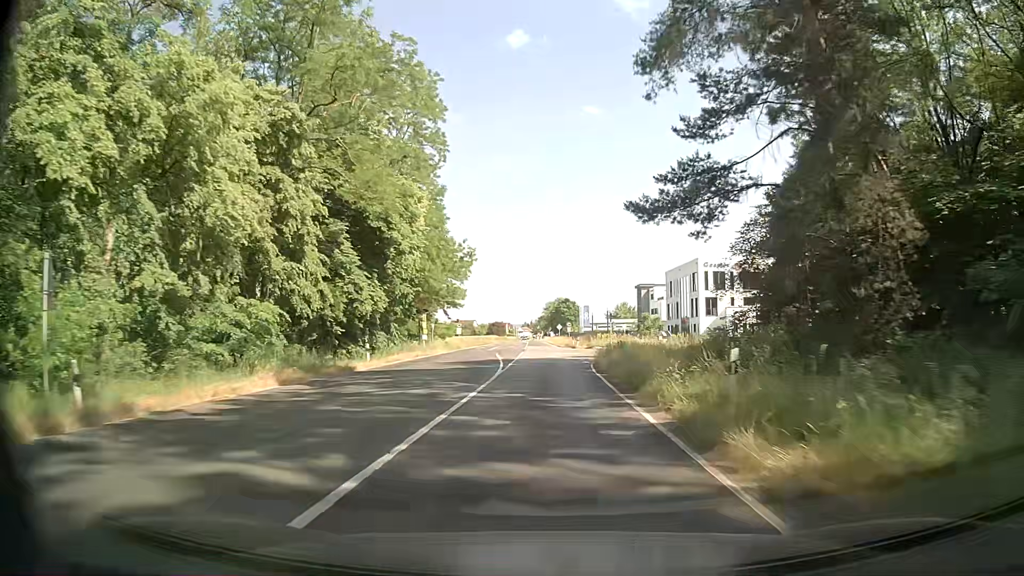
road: secondary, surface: asphalt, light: Day
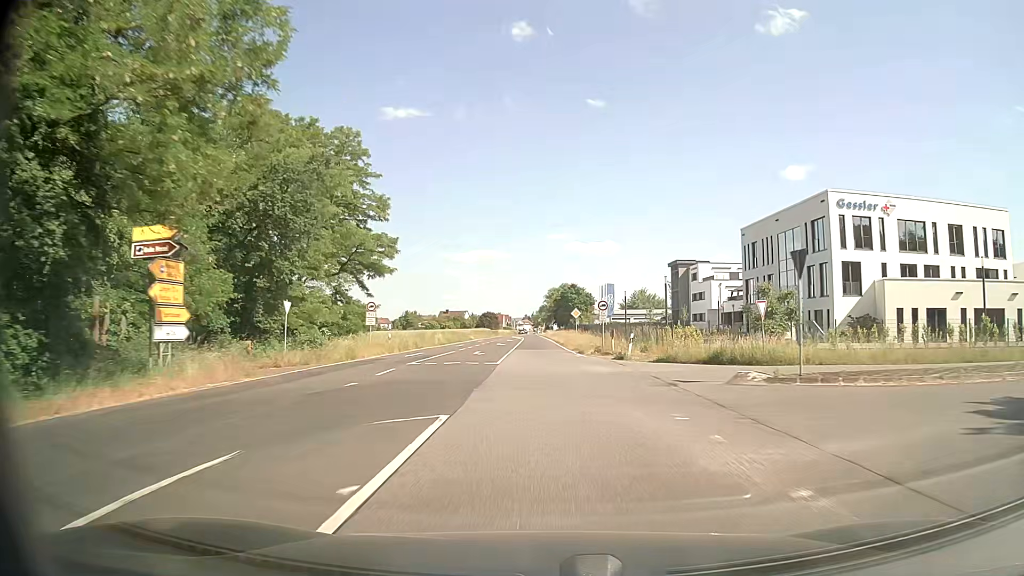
(-0.4, +44.3) m; -1°
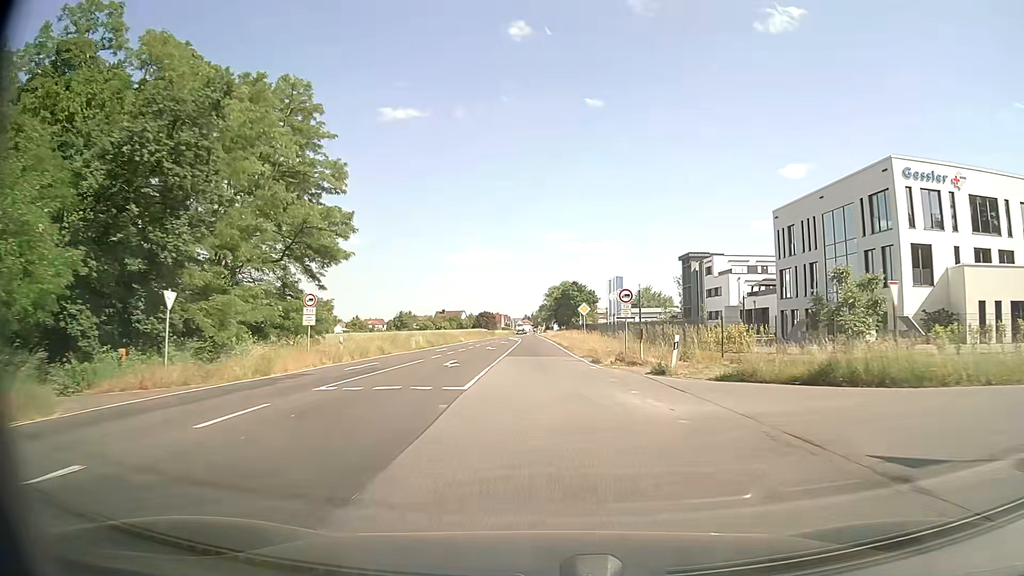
(0.0, +10.9) m; 0°
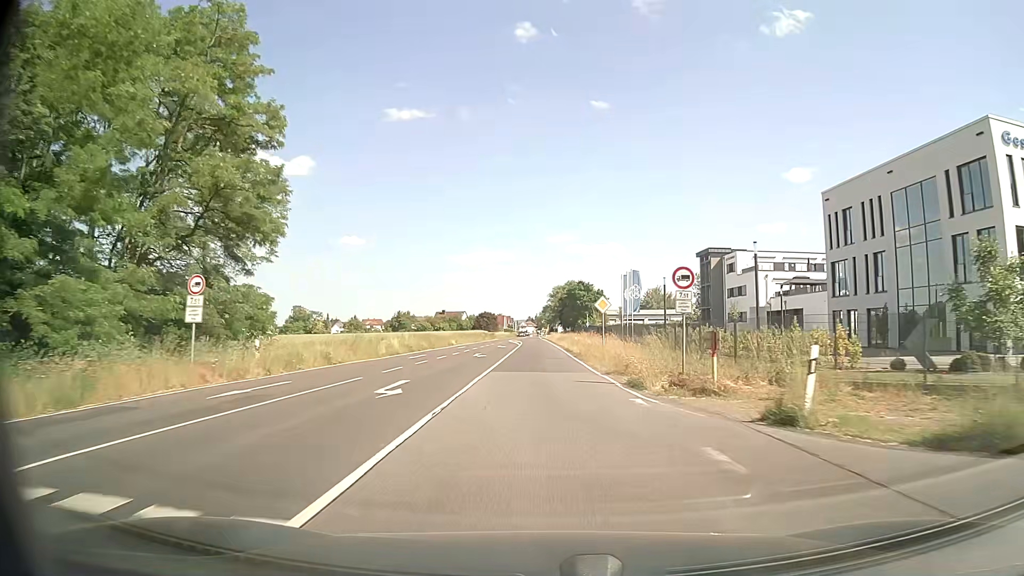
(0.0, +10.9) m; 0°
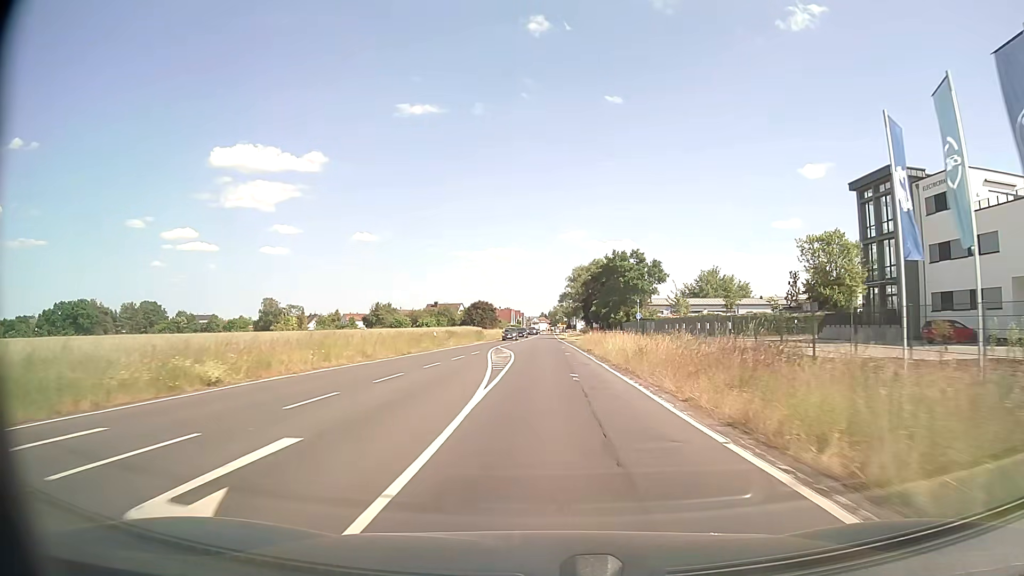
(-0.9, +53.3) m; -1°
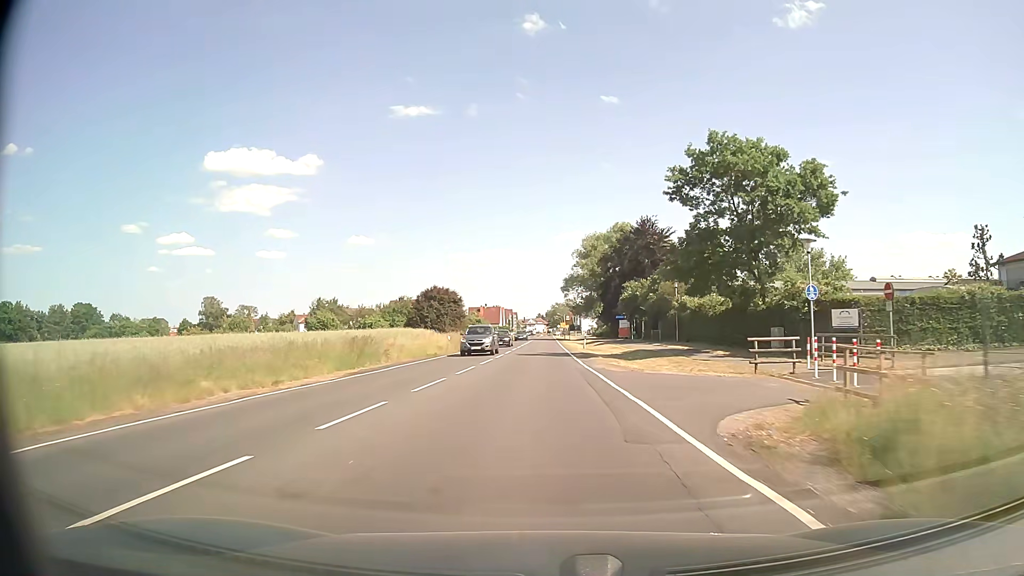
(+0.1, +51.7) m; 0°
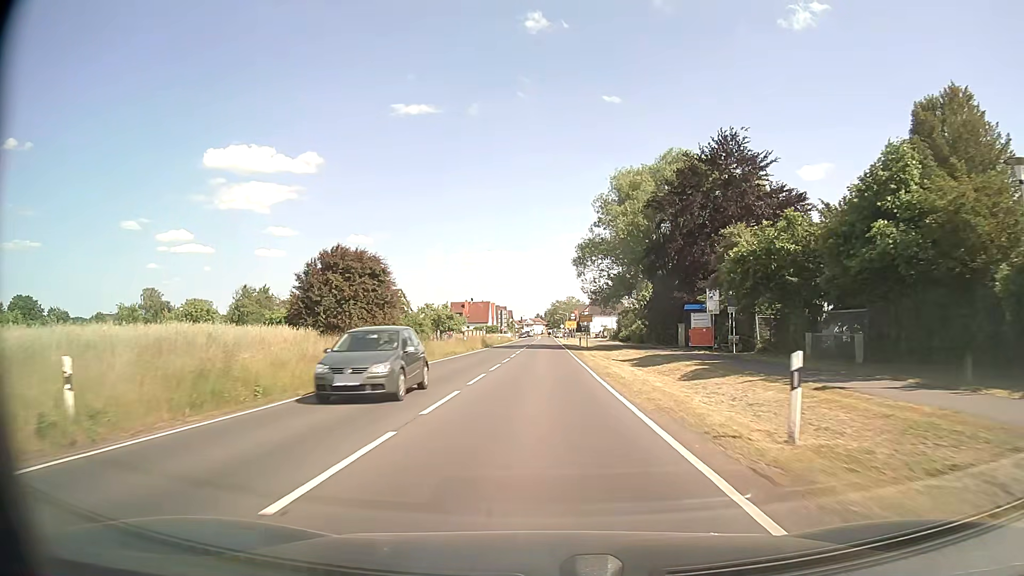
(0.0, +40.3) m; 0°
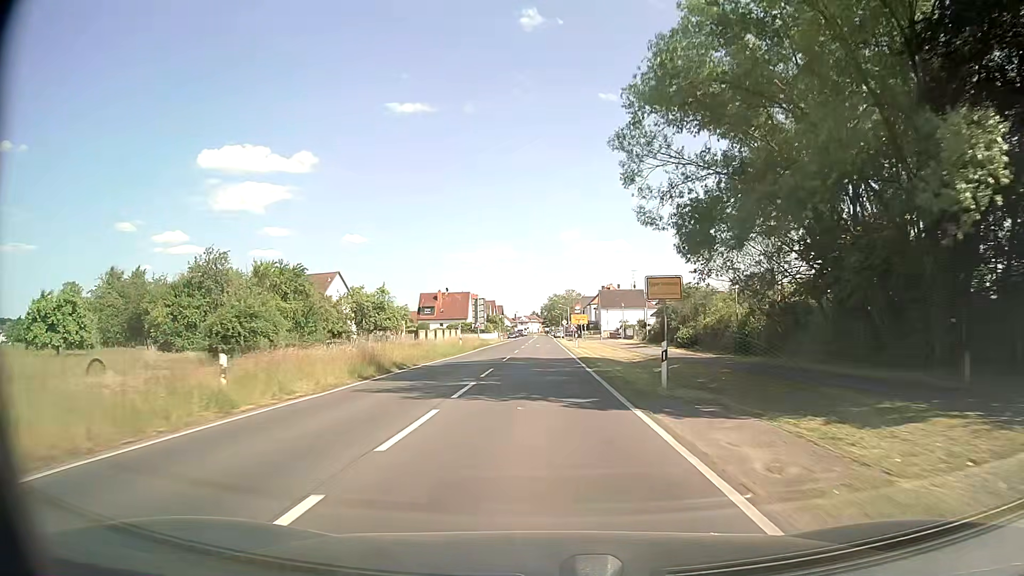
(0.0, +39.4) m; 0°
(0, +10) (0, +20) (0, +30) (0, +40) (0, +50) (0, +60) (0, +70) (0, +80) (0, +90) (0, +100) m
